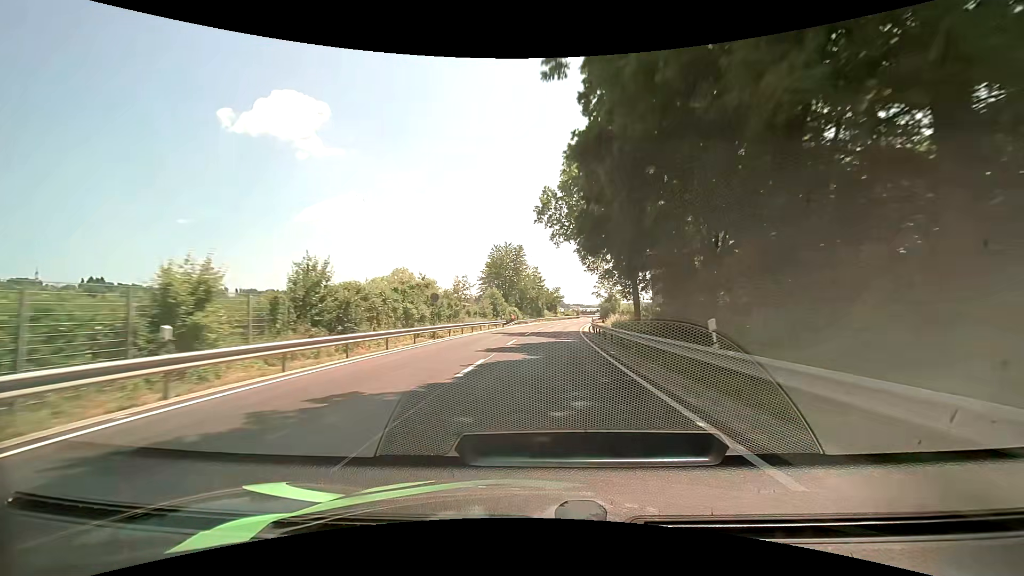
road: primary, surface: asphalt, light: Day
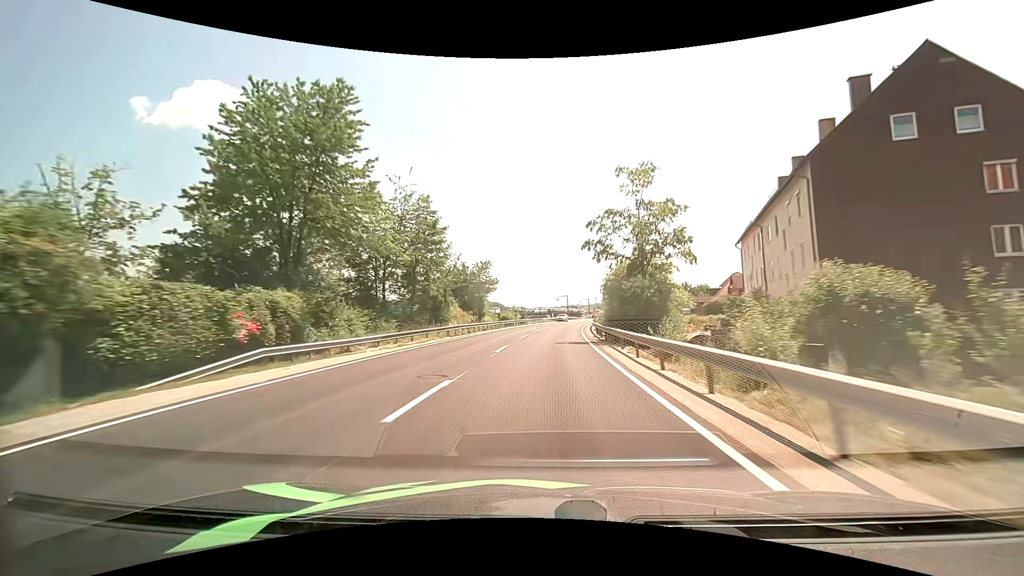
(+4.0, +64.5) m; +7°
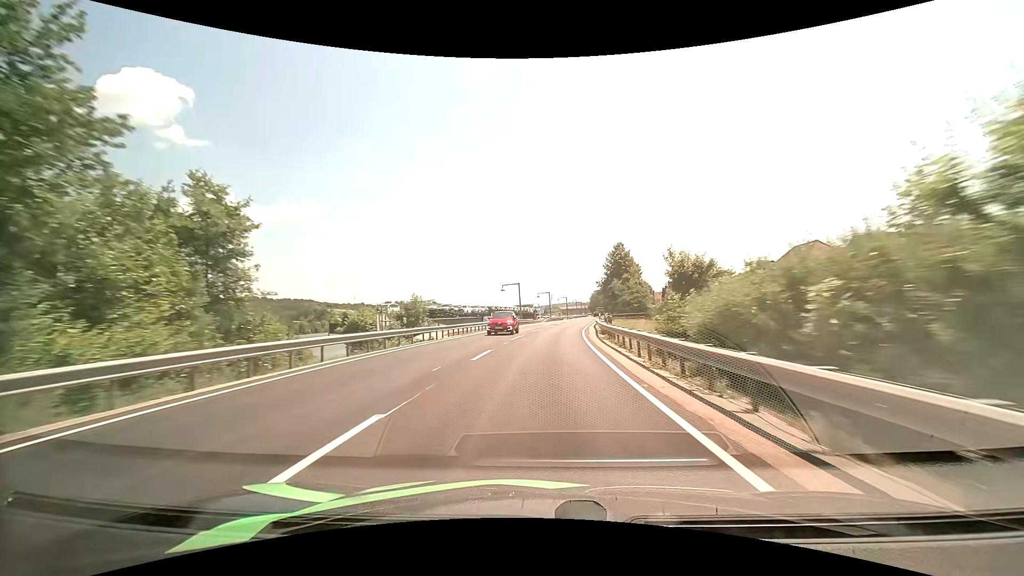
(+2.5, +52.0) m; +5°
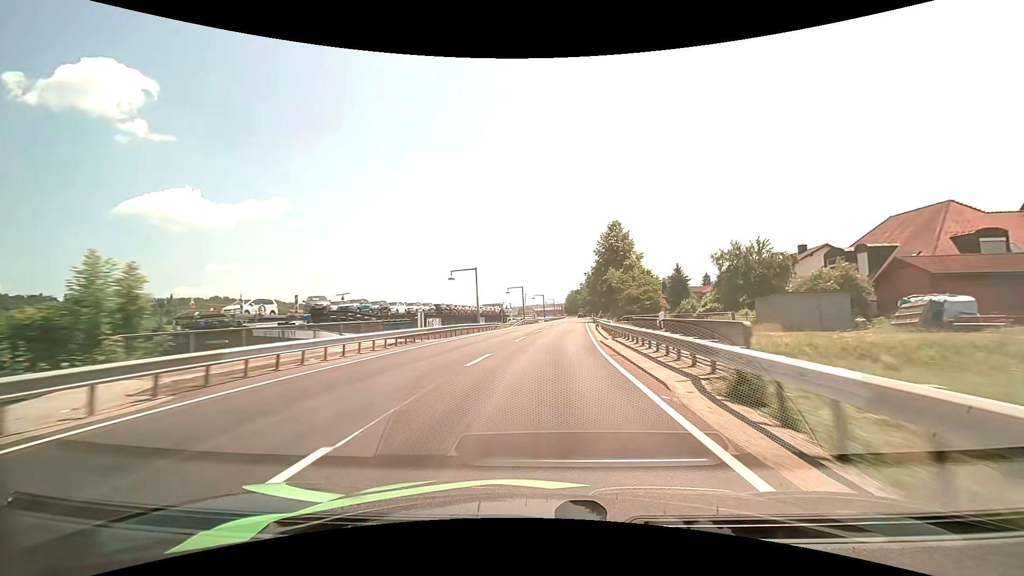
(+0.7, +25.6) m; +3°
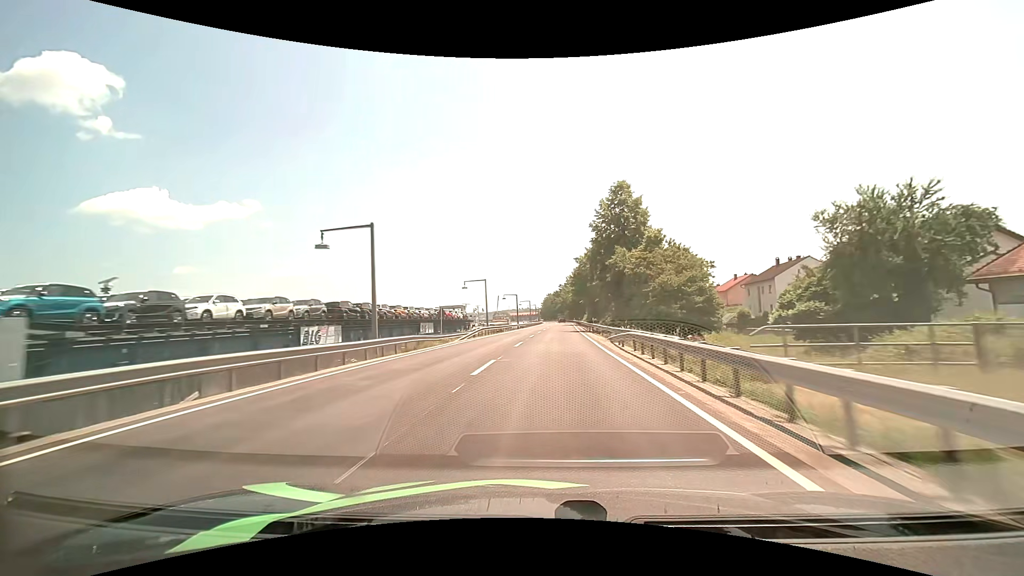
(+0.7, +25.3) m; +3°
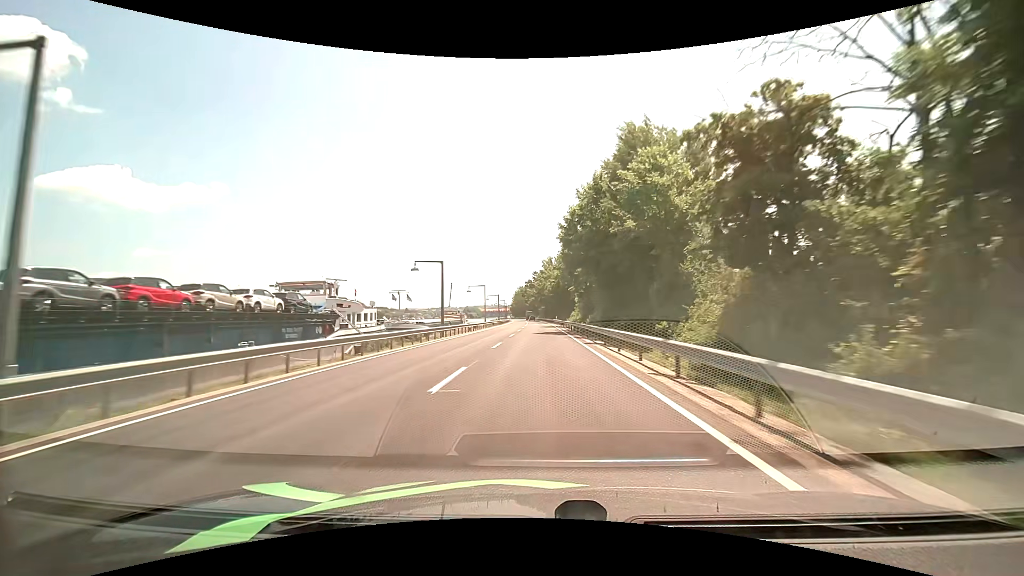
(+1.8, +50.9) m; +3°
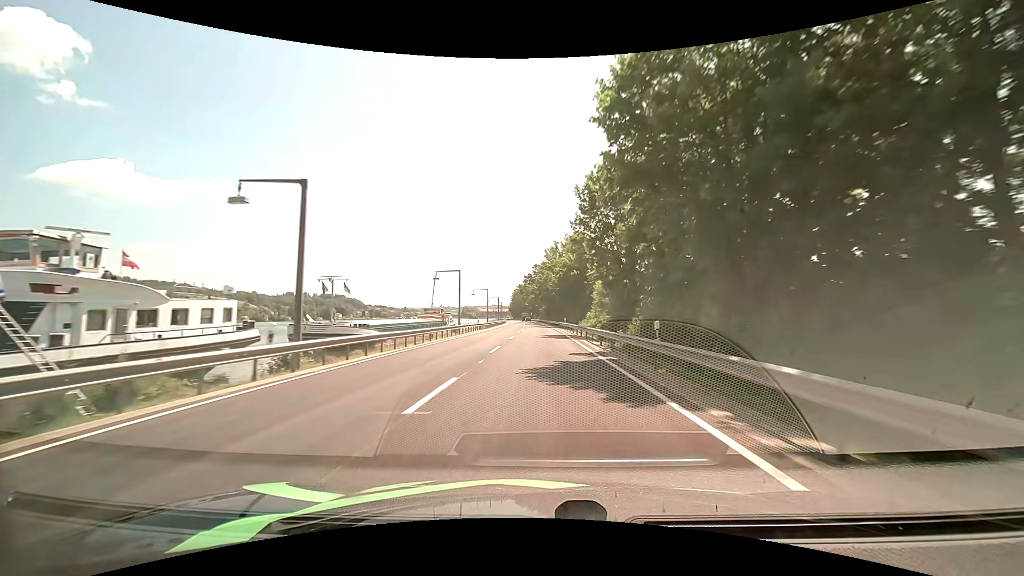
(-0.1, +26.0) m; 0°
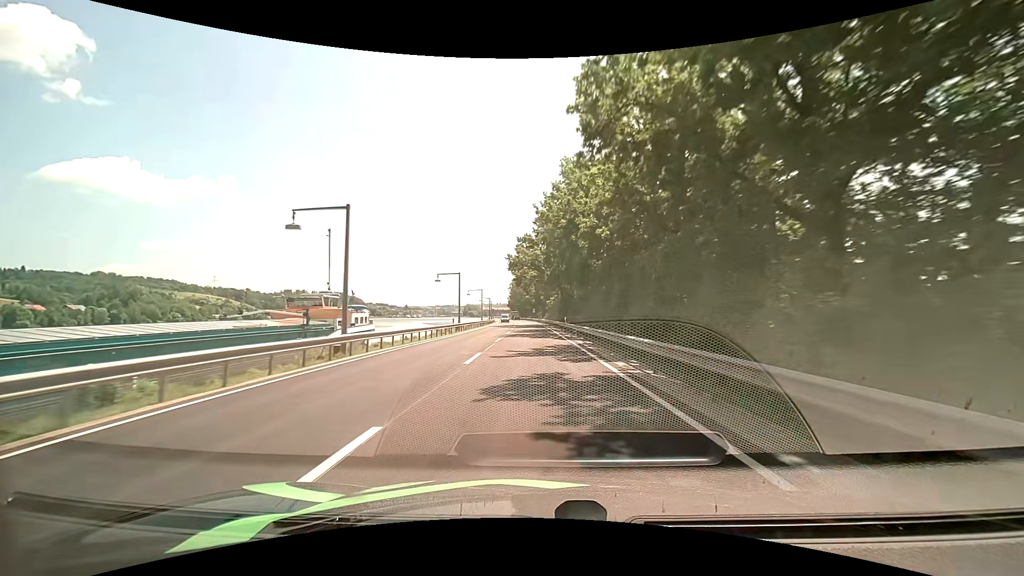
(+0.1, +65.2) m; 0°
(0, +10) (0, +20) (0, +30) (-1, +40) (-1, +50) (-1, +60) (-2, +70) (-2, +80) (-3, +90) (-3, +100) m
